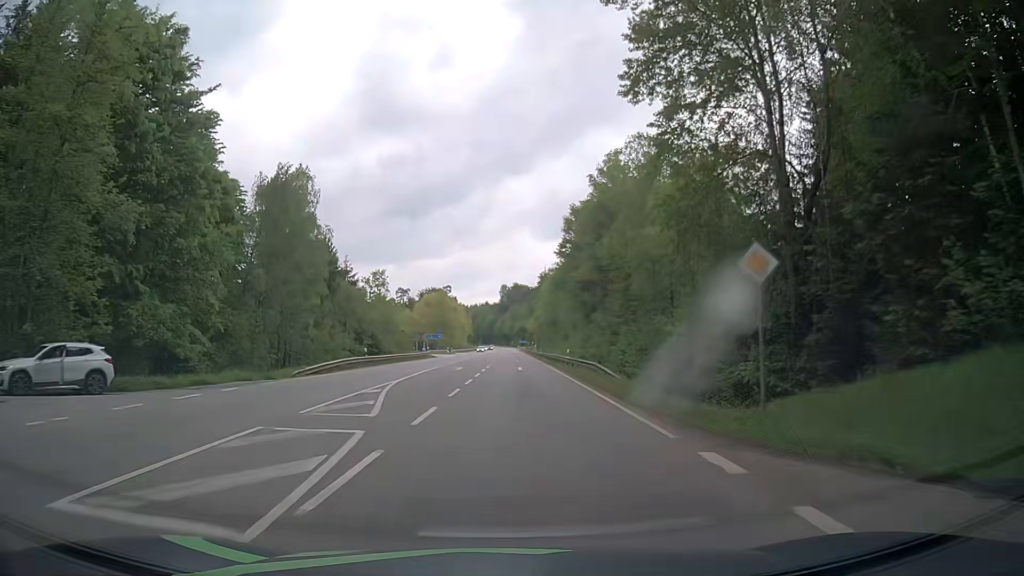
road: secondary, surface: asphalt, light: Day
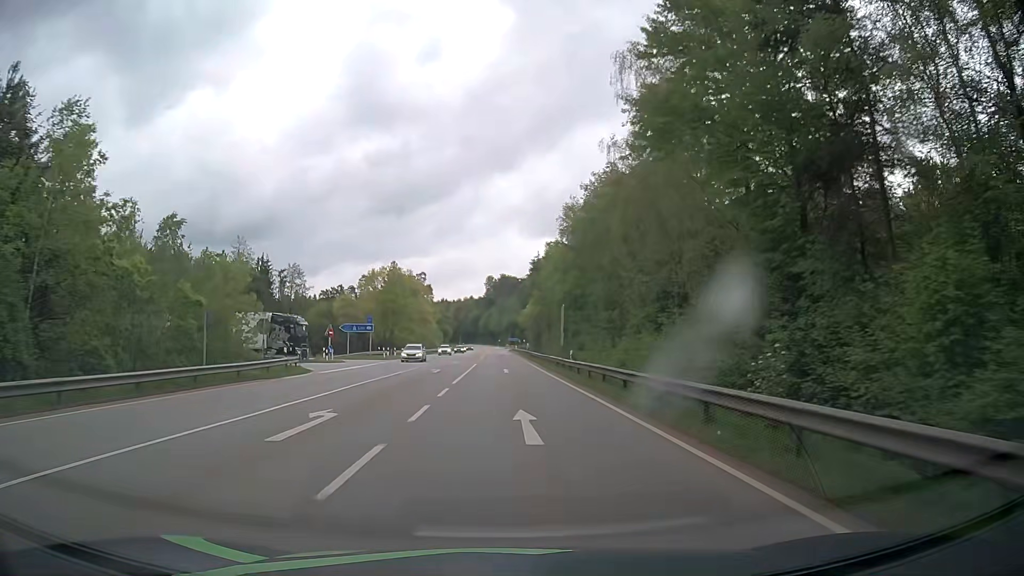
(+0.1, +53.6) m; +1°
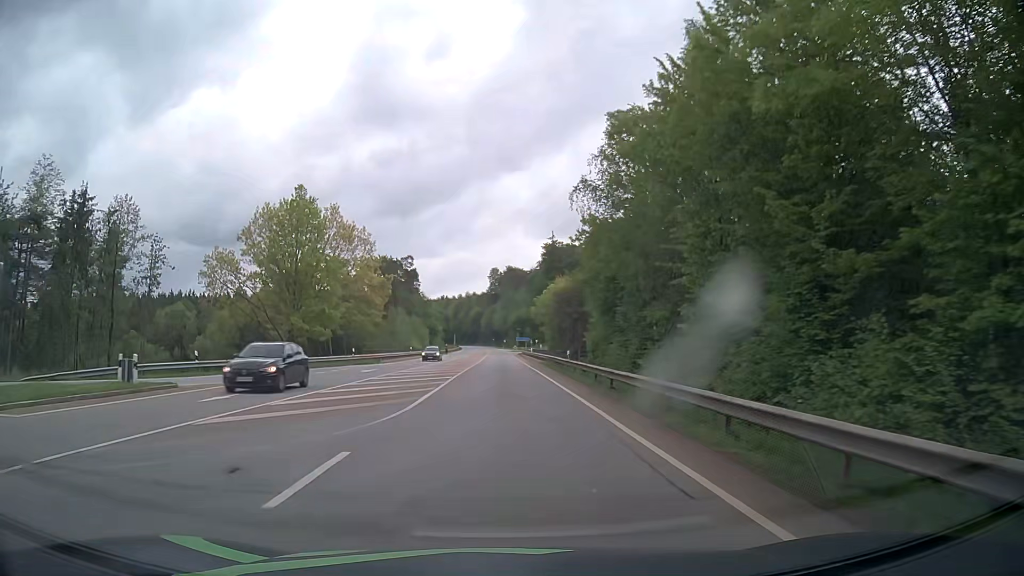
(-0.1, +53.8) m; 0°
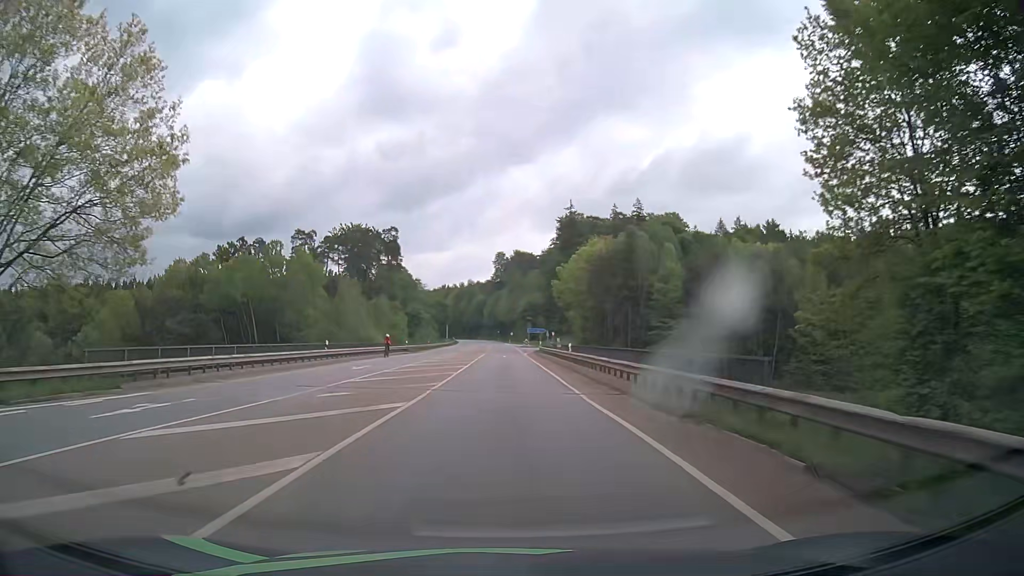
(-0.2, +43.0) m; -1°
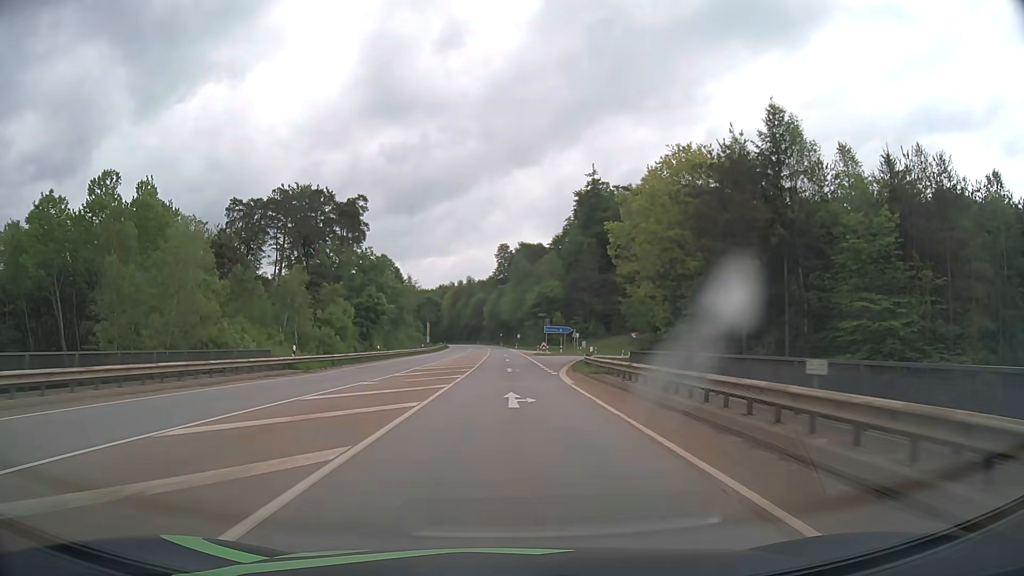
(+0.1, +43.1) m; 0°
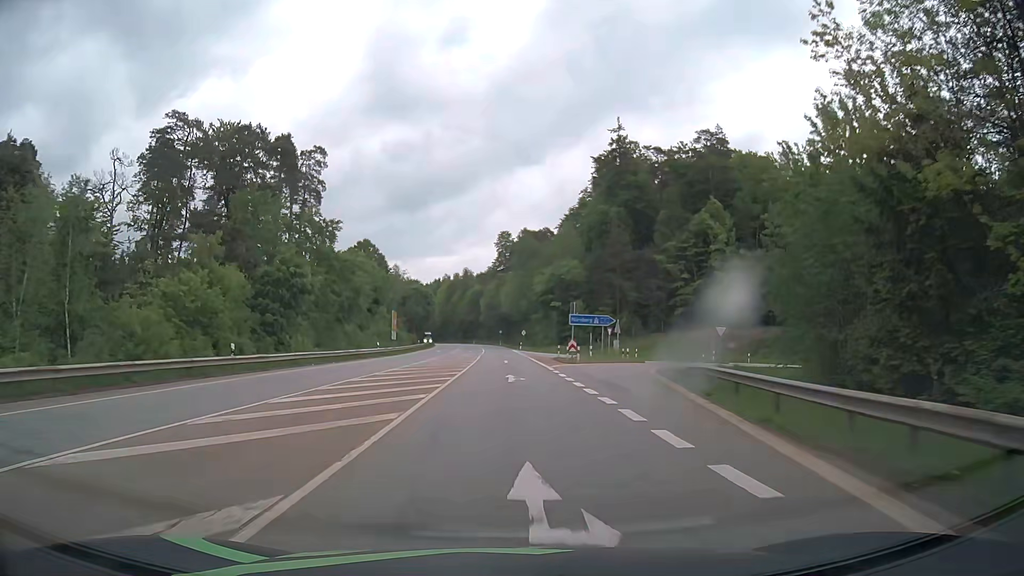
(0.0, +32.2) m; 0°
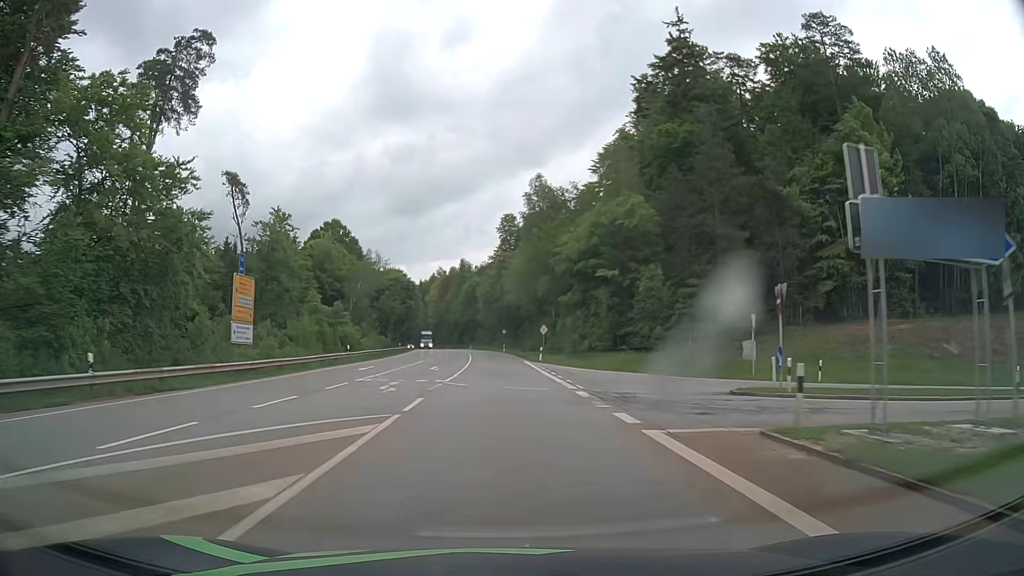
(-0.2, +42.8) m; -1°
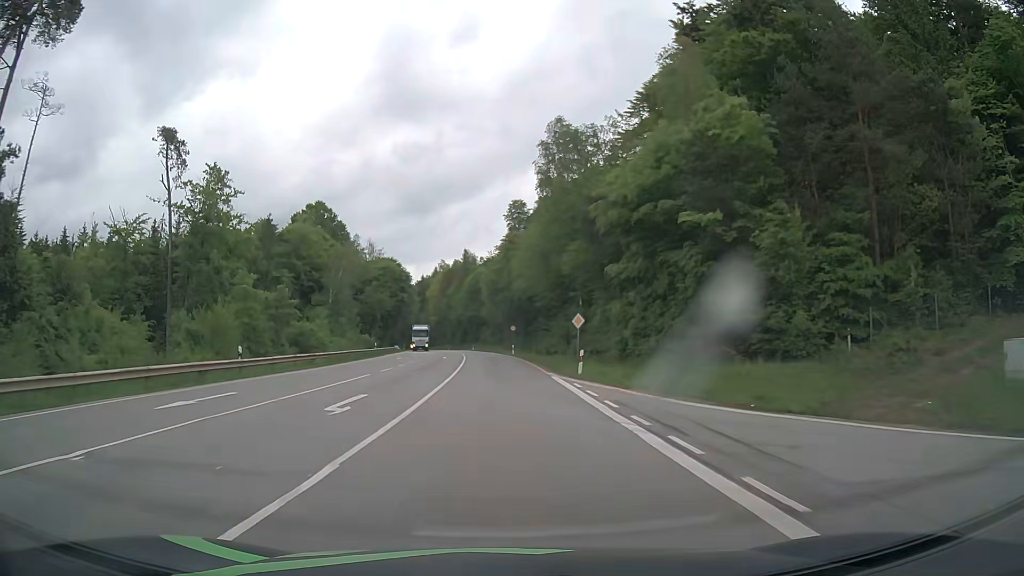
(-0.2, +21.4) m; -1°
